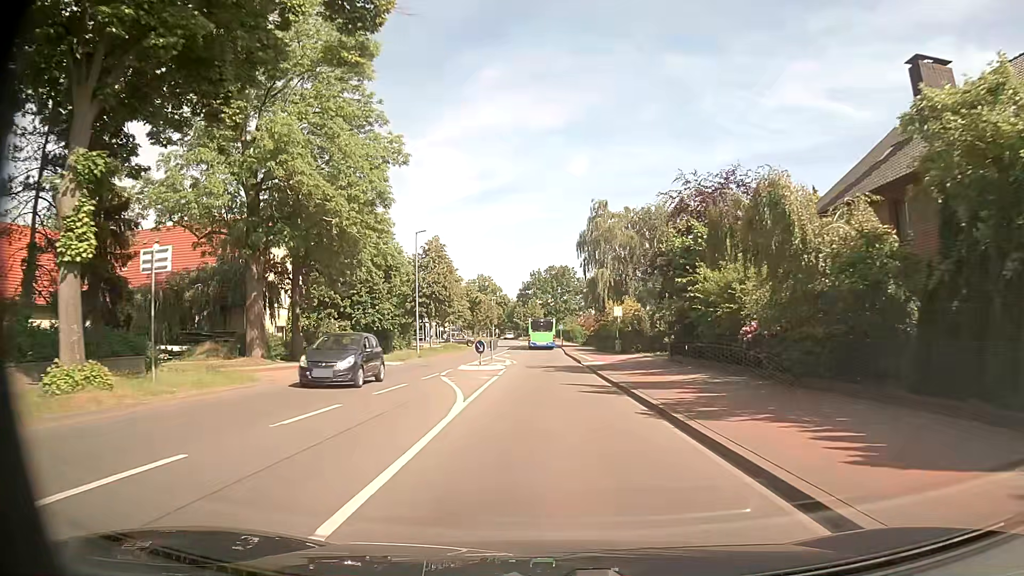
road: secondary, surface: asphalt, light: Day
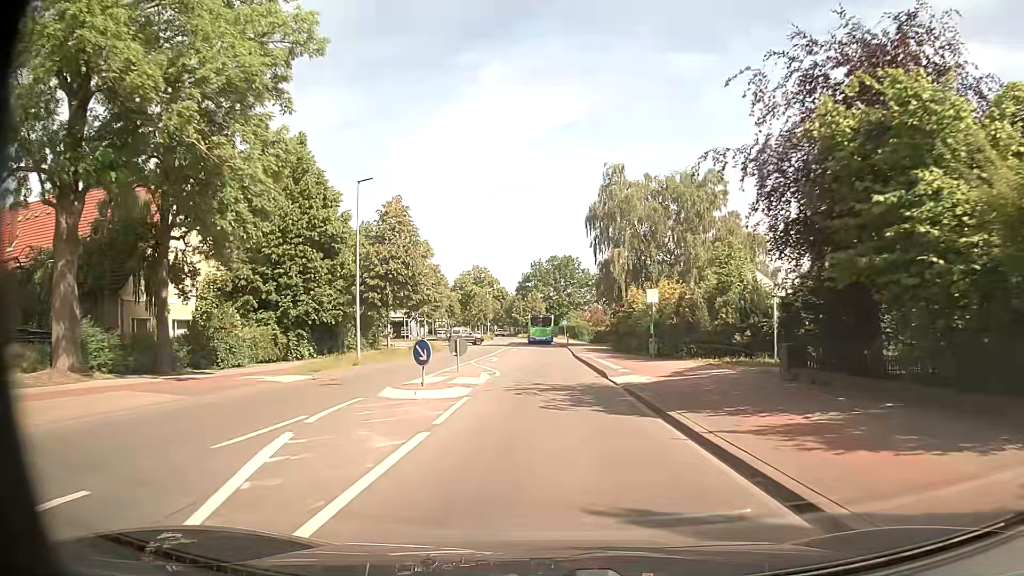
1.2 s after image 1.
(0.0, +14.2) m; 0°
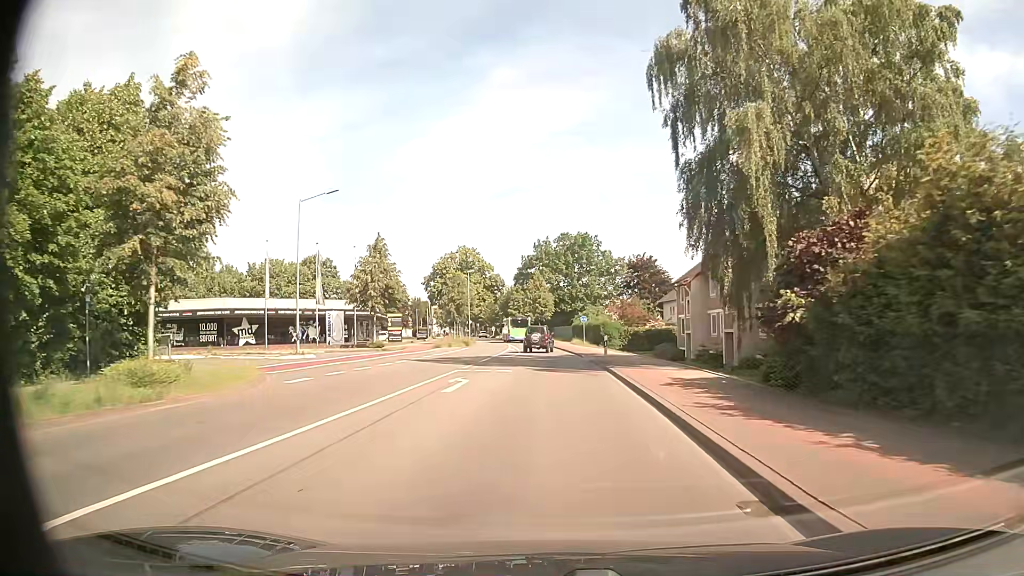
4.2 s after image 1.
(-0.2, +35.8) m; -1°
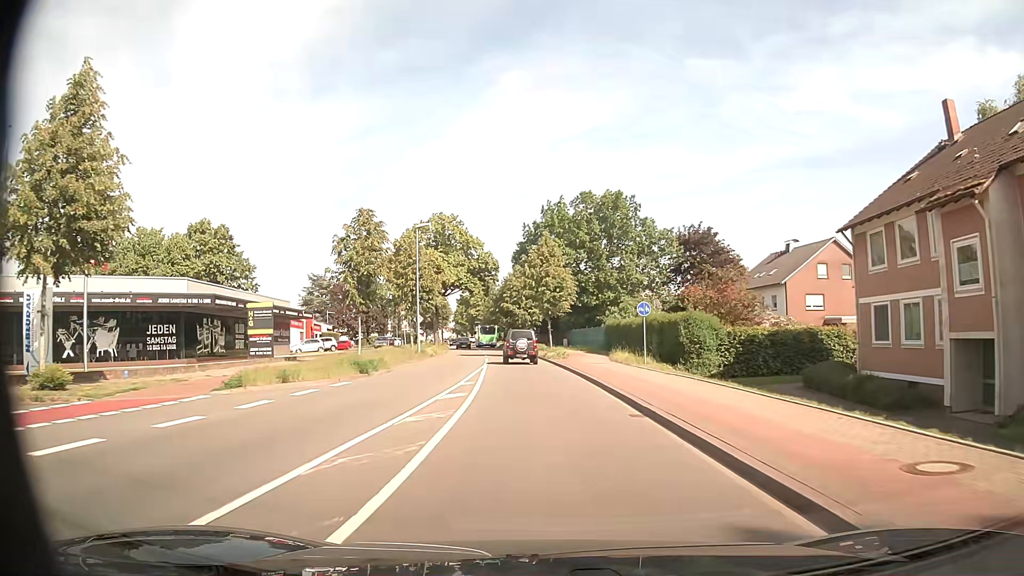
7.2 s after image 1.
(-0.2, +35.0) m; -1°
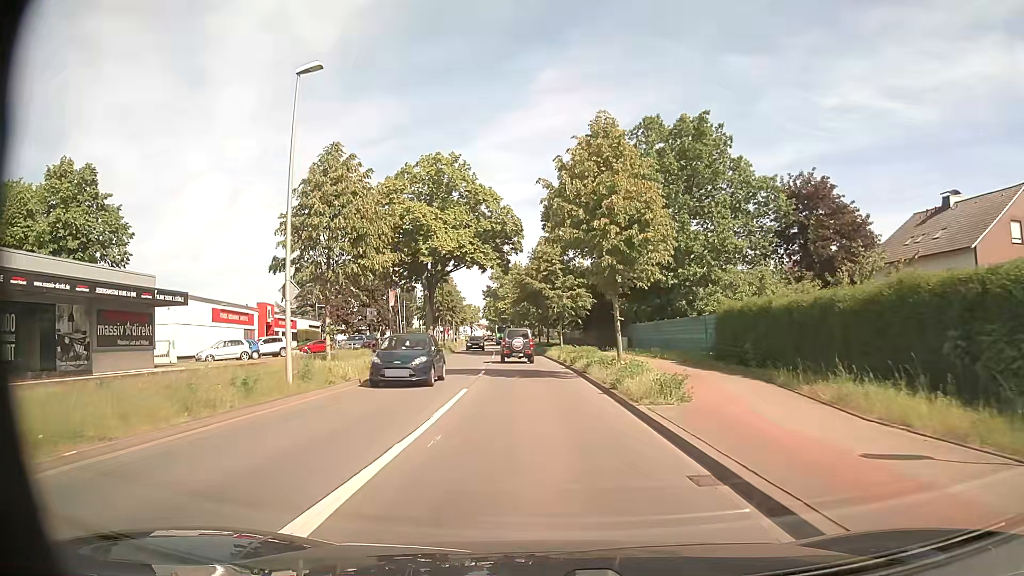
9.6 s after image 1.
(-0.7, +25.2) m; -3°
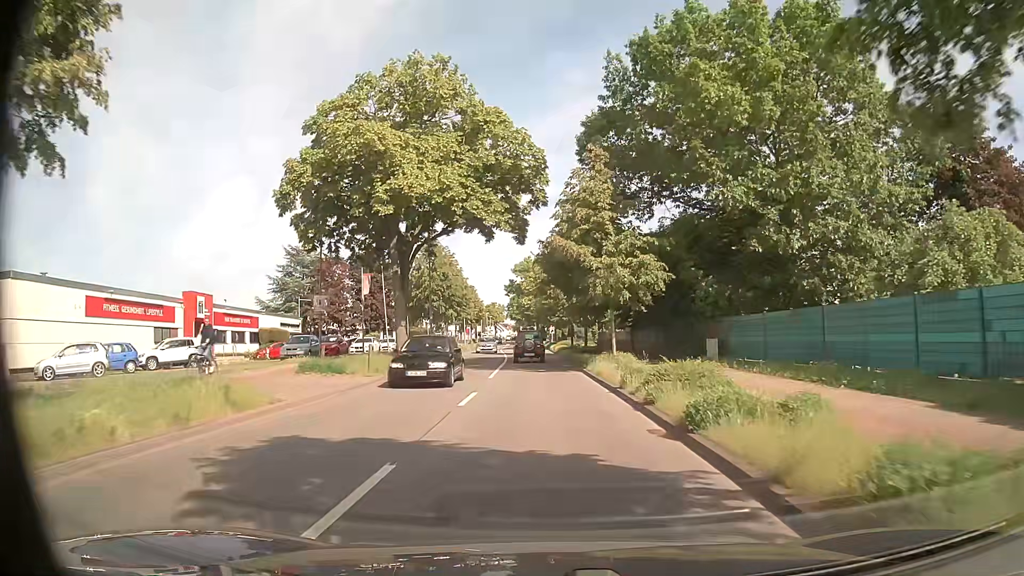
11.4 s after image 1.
(-0.5, +18.8) m; -2°
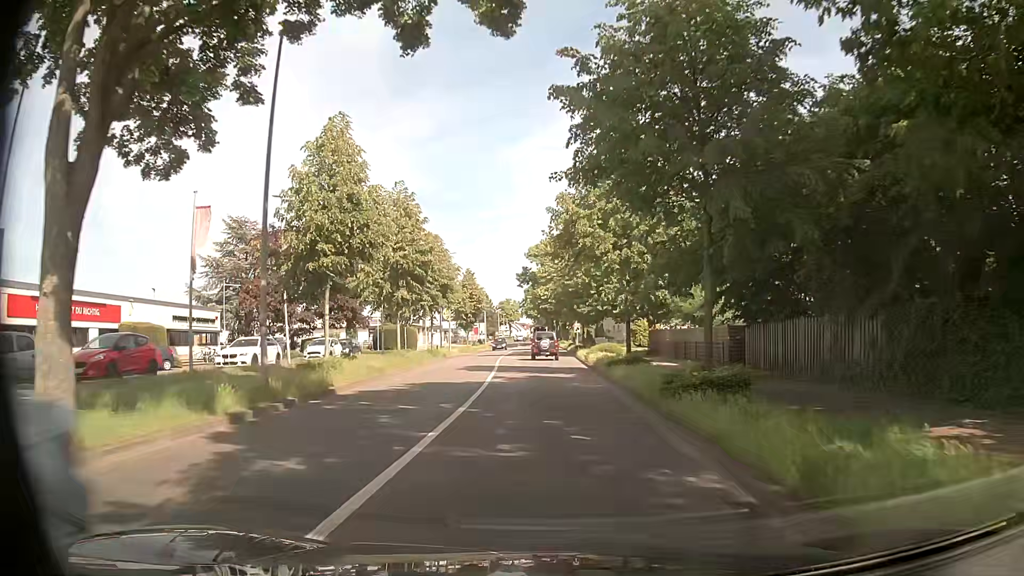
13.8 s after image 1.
(-0.5, +25.4) m; -2°
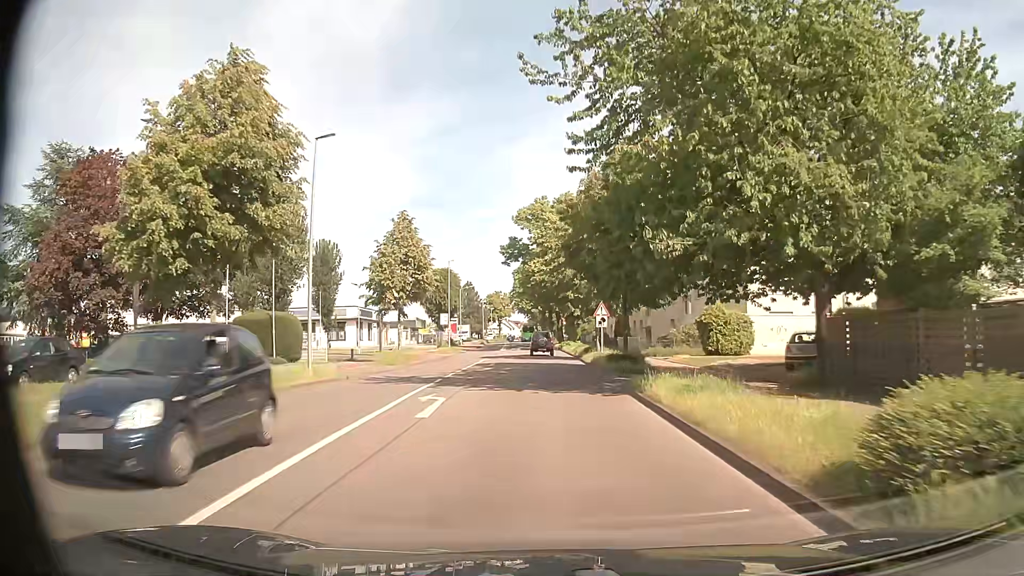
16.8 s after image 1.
(-0.2, +32.1) m; 0°
(0, +10) (0, +20) (0, +30) (0, +40) (0, +50) (-1, +60) (-1, +70) (-1, +80) (-2, +90) (-2, +100) m
